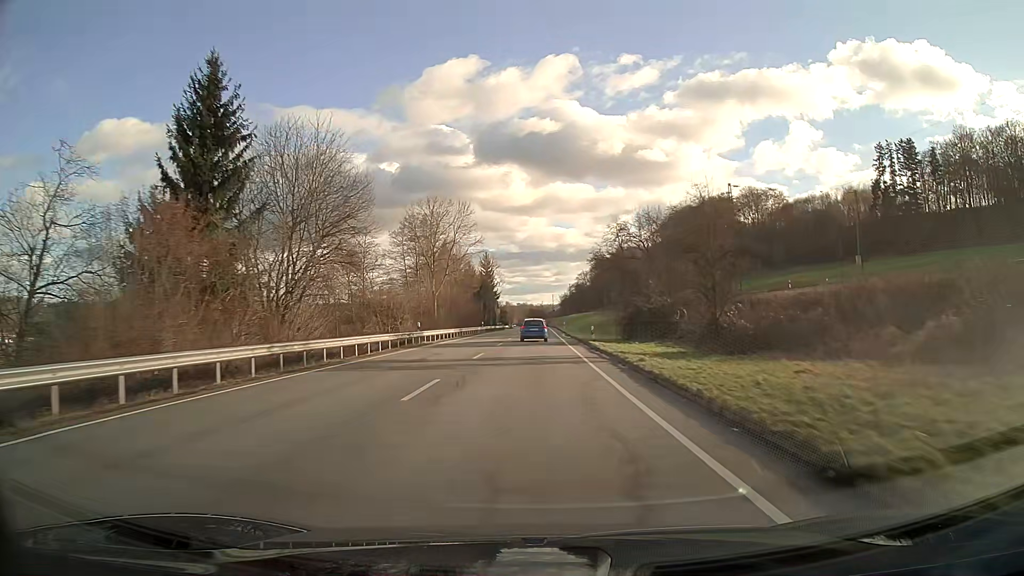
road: primary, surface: asphalt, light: Day
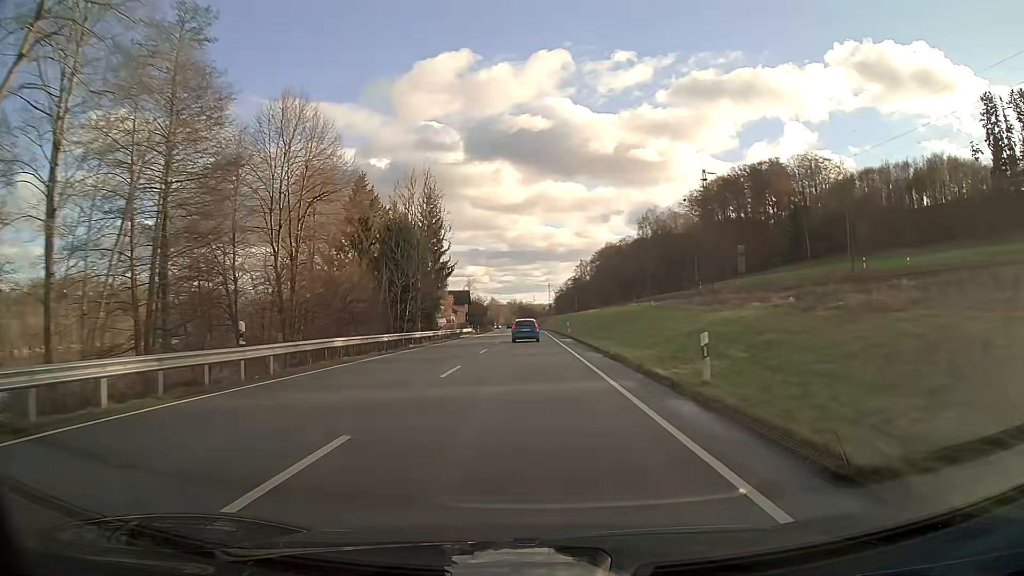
(+0.4, +69.0) m; +1°
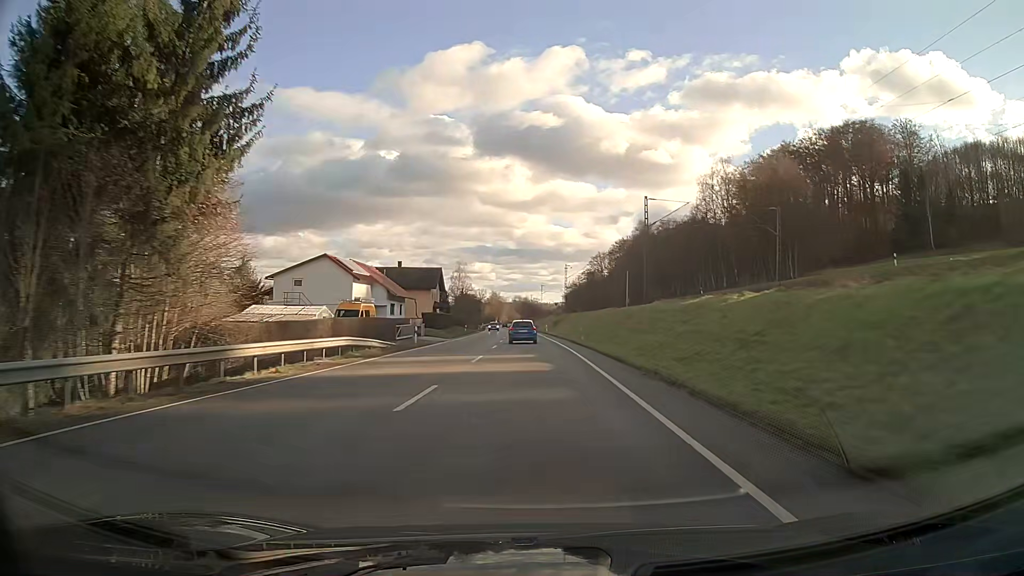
(-0.3, +55.2) m; -1°
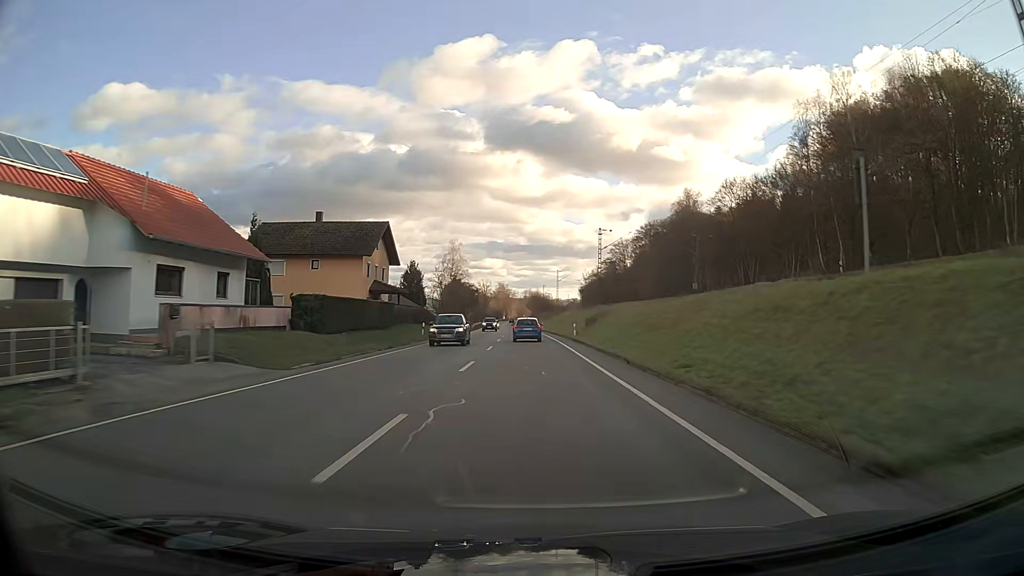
(-0.3, +41.3) m; -1°
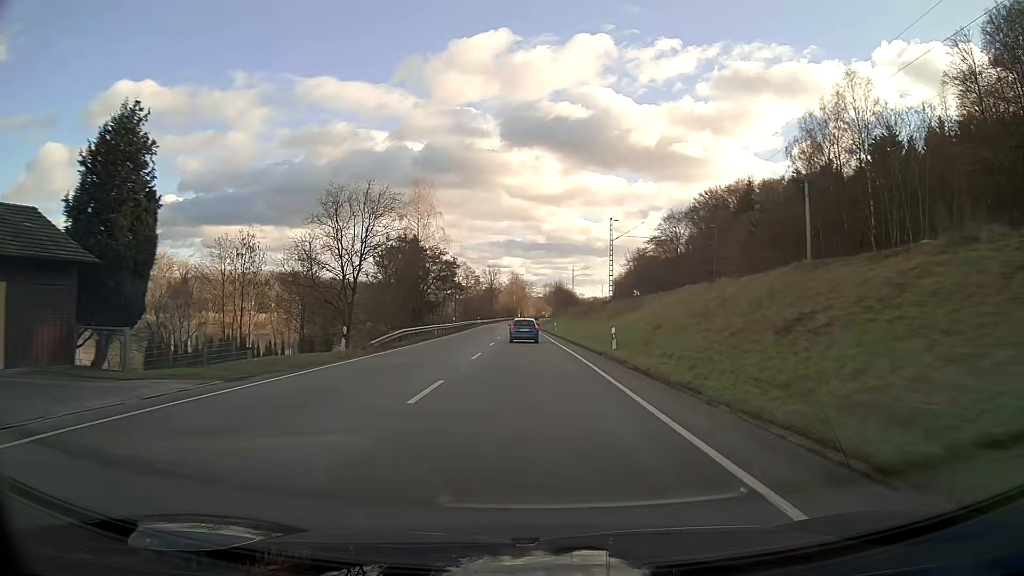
(-0.9, +68.4) m; -2°
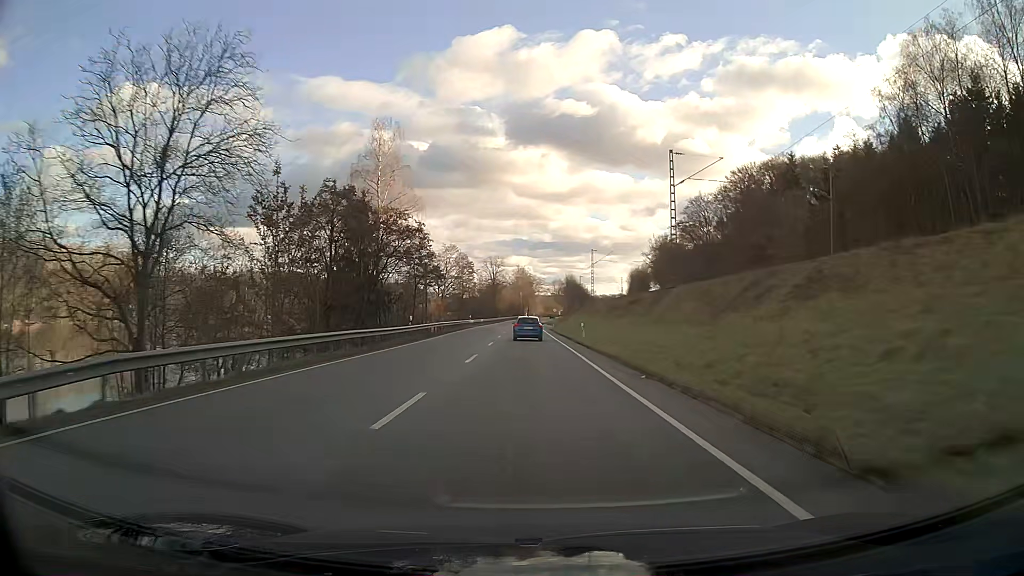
(-0.1, +27.2) m; 0°
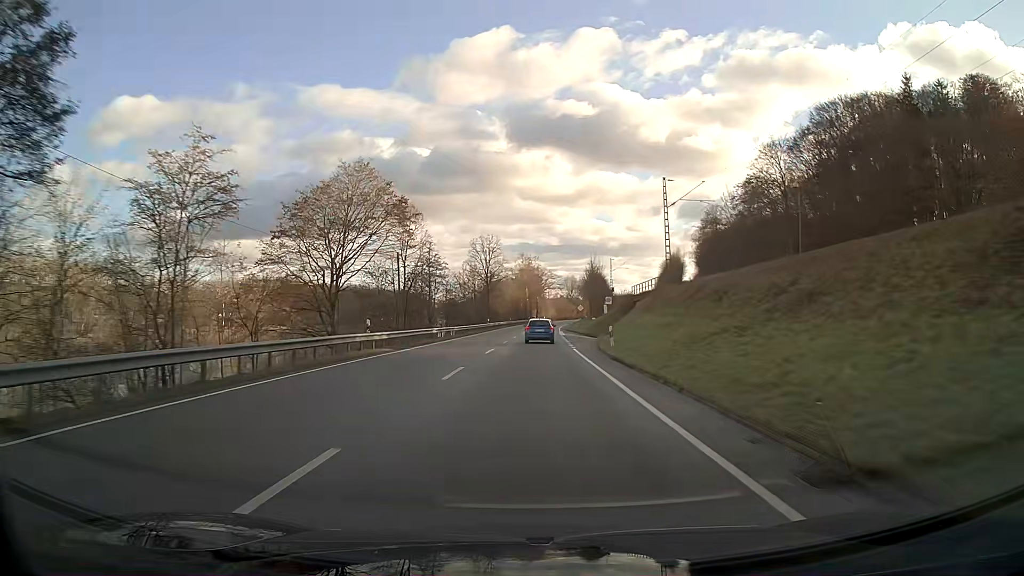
(-0.4, +54.4) m; -1°
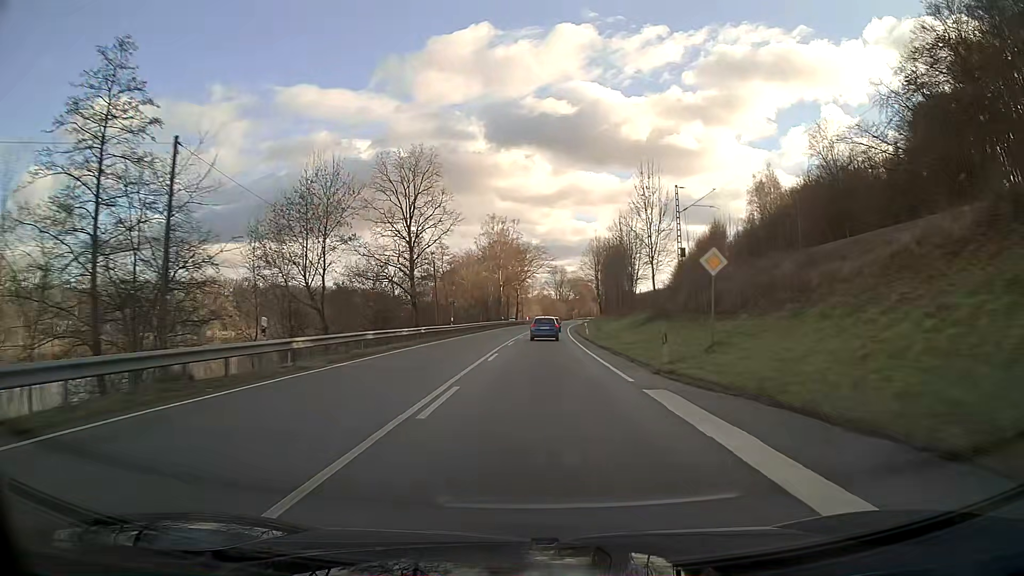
(+0.7, +67.6) m; +2°
